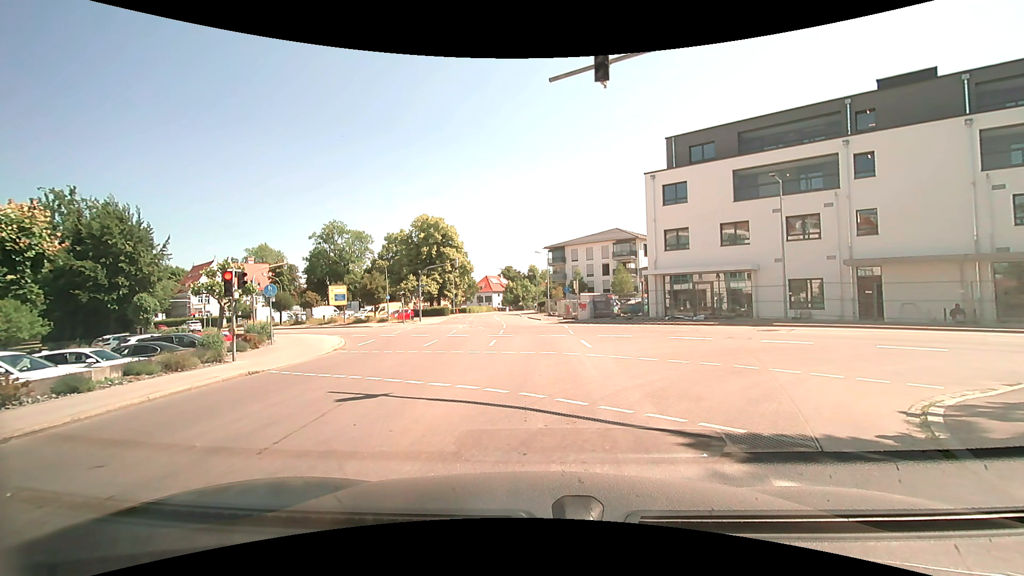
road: tertiary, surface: asphalt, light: Day
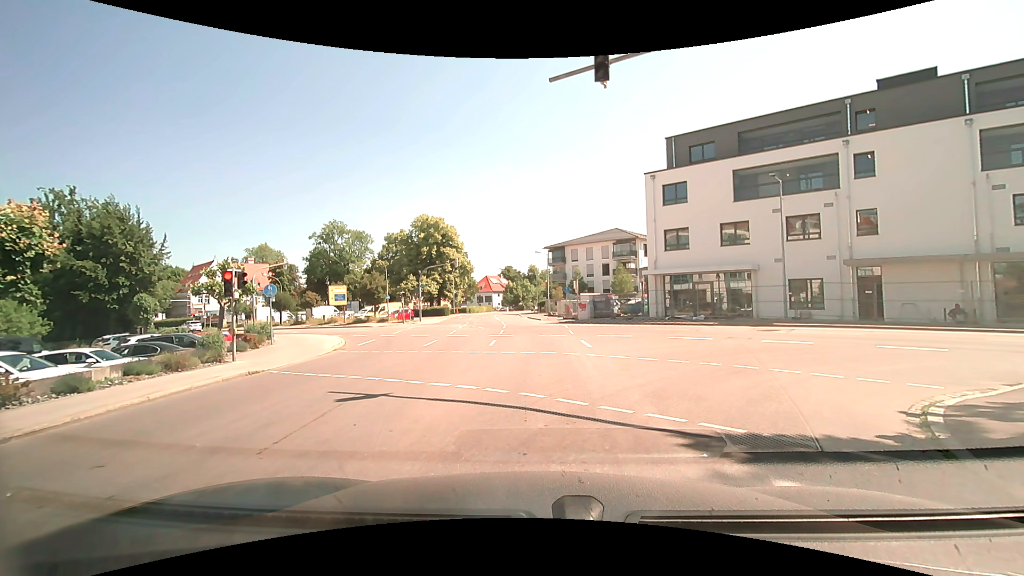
(0.0, 0.0) m; 0°
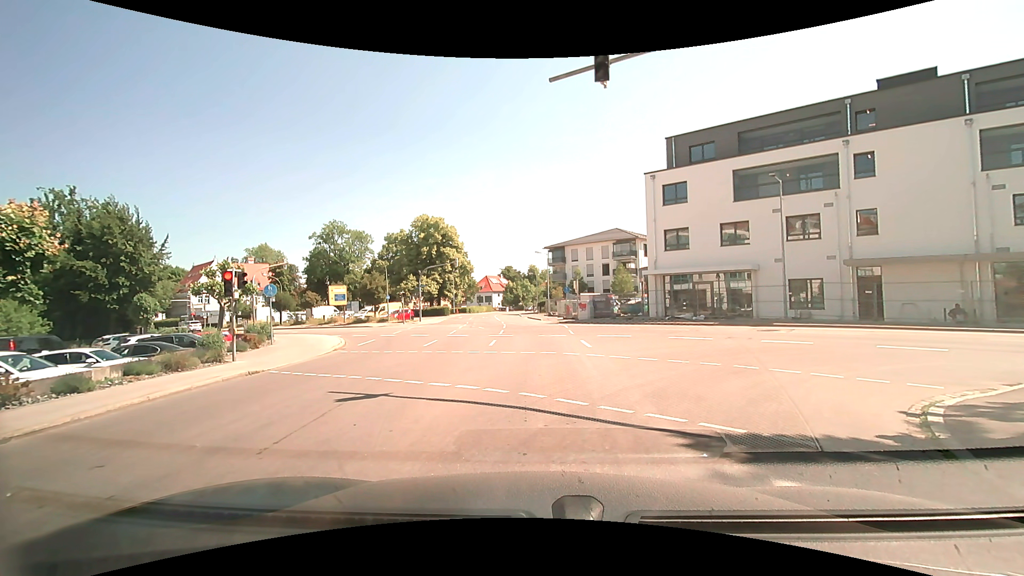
(0.0, 0.0) m; 0°
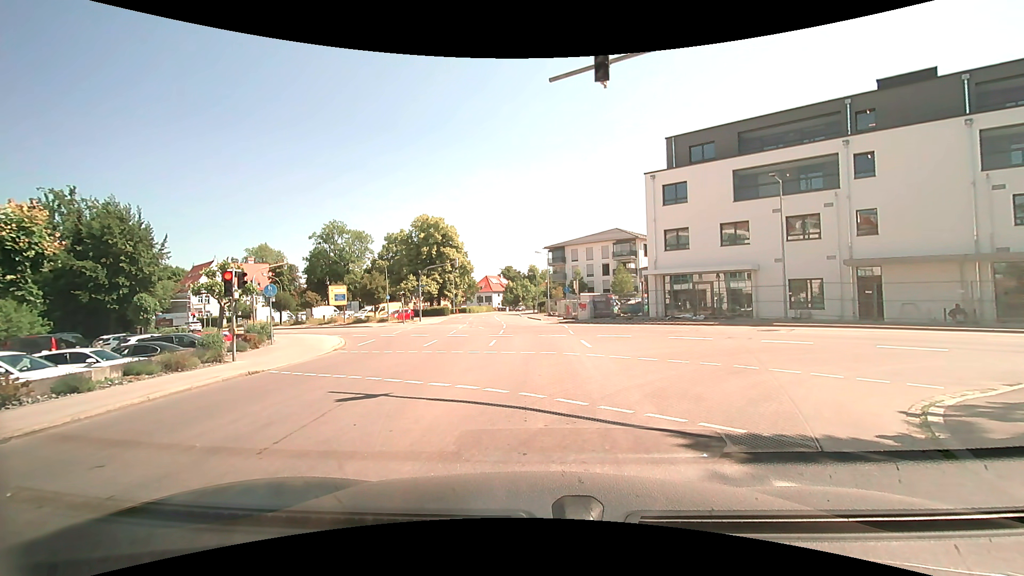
(0.0, 0.0) m; 0°
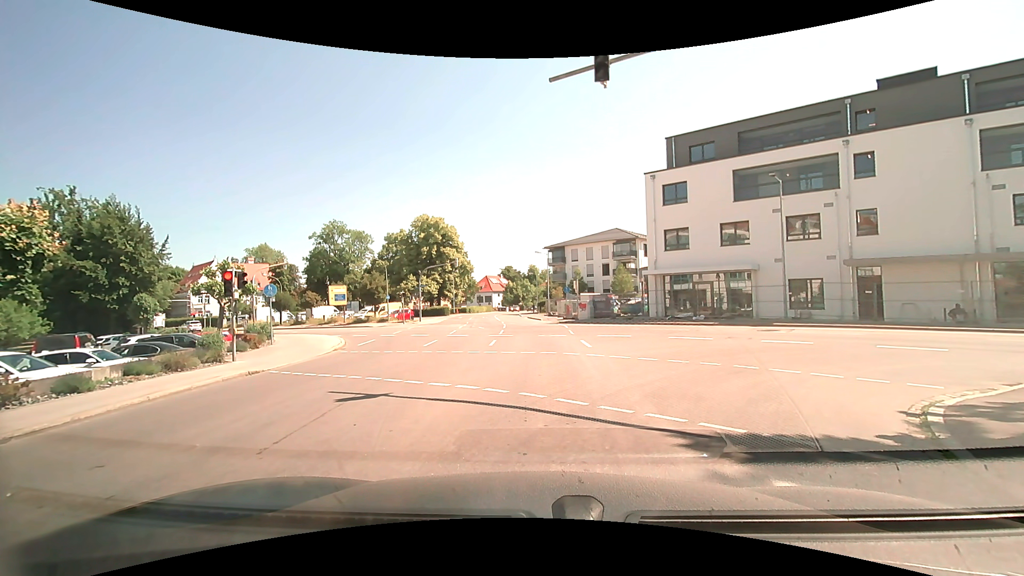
(0.0, 0.0) m; 0°
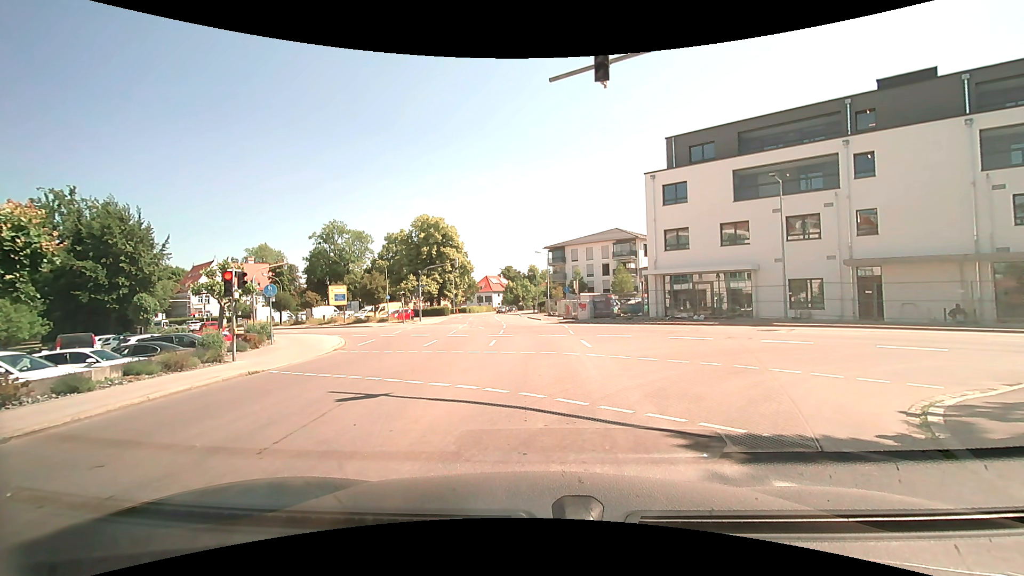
(0.0, 0.0) m; 0°
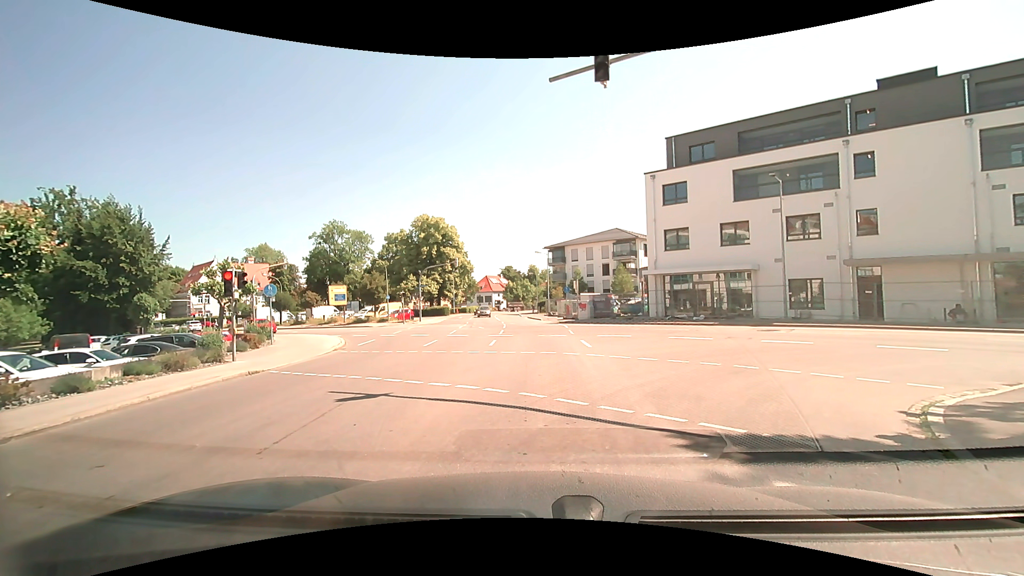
(0.0, 0.0) m; 0°
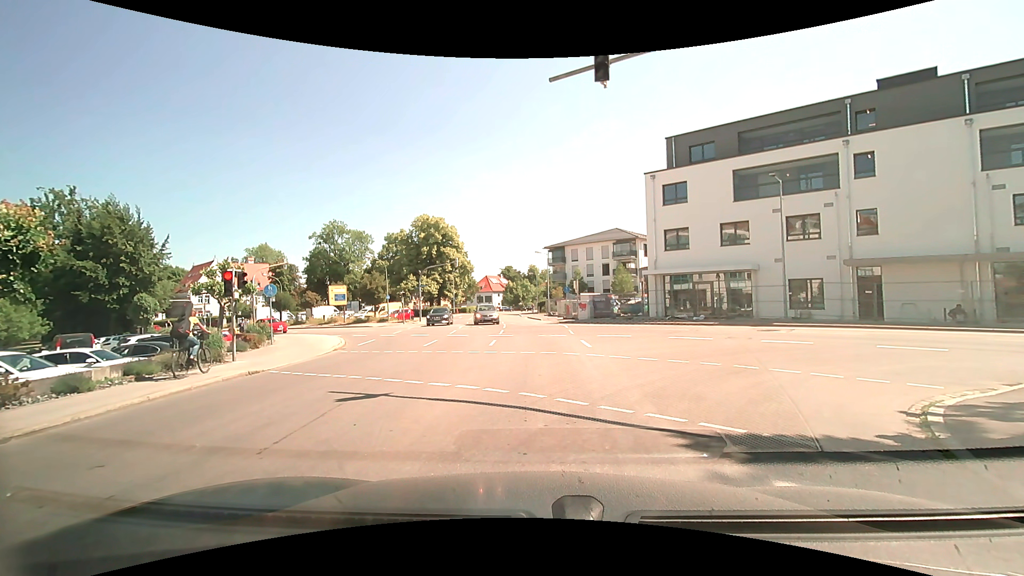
(0.0, 0.0) m; 0°
